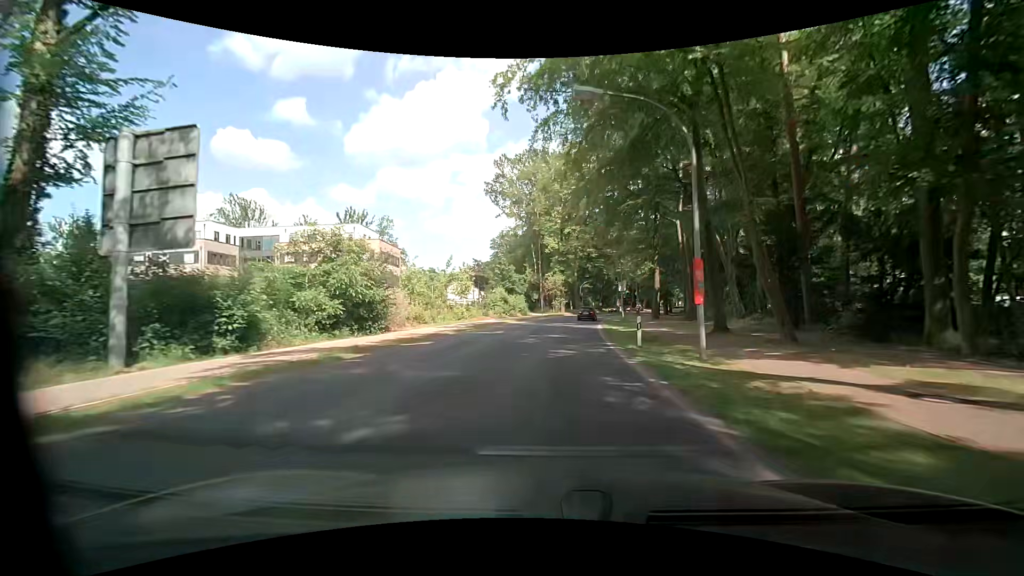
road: secondary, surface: asphalt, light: Day
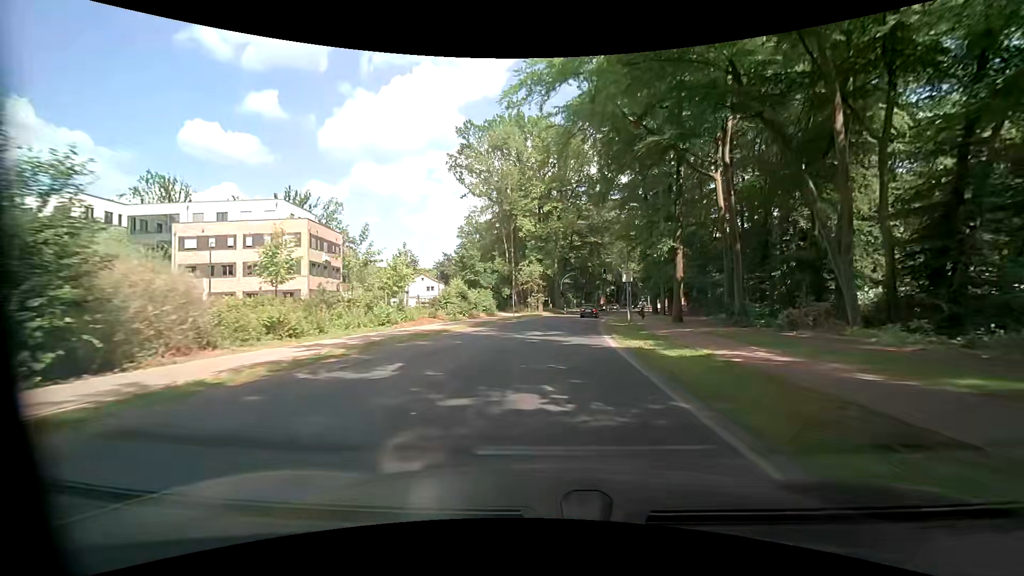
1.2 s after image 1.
(+0.3, +16.2) m; +3°
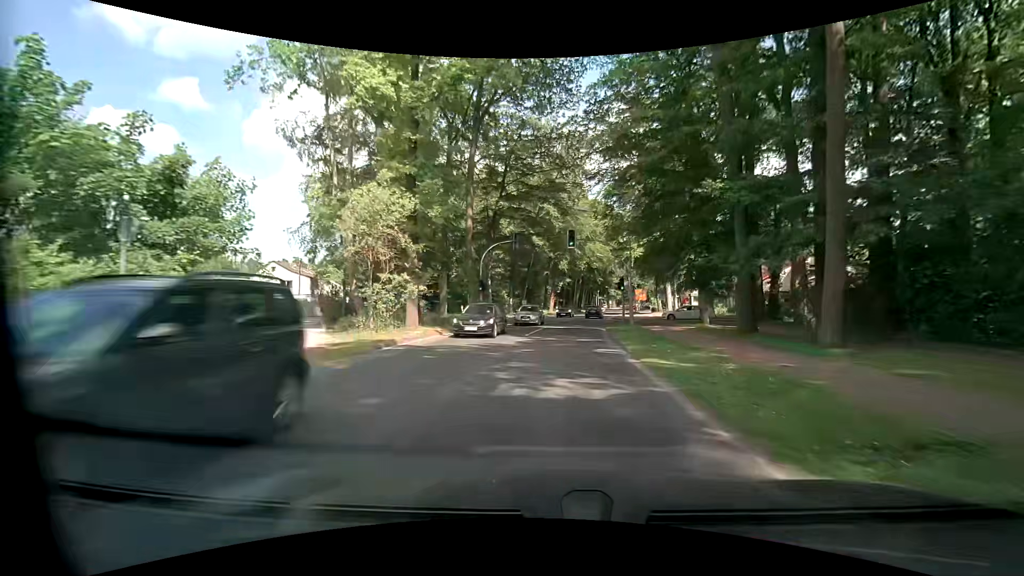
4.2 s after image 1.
(+2.0, +40.5) m; +6°
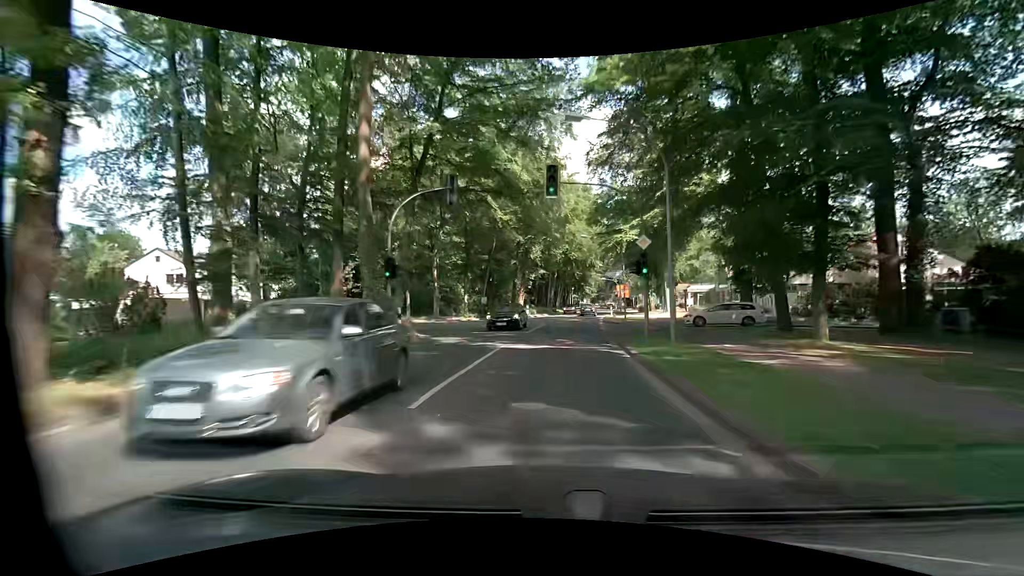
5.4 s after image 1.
(+0.4, +16.1) m; +4°
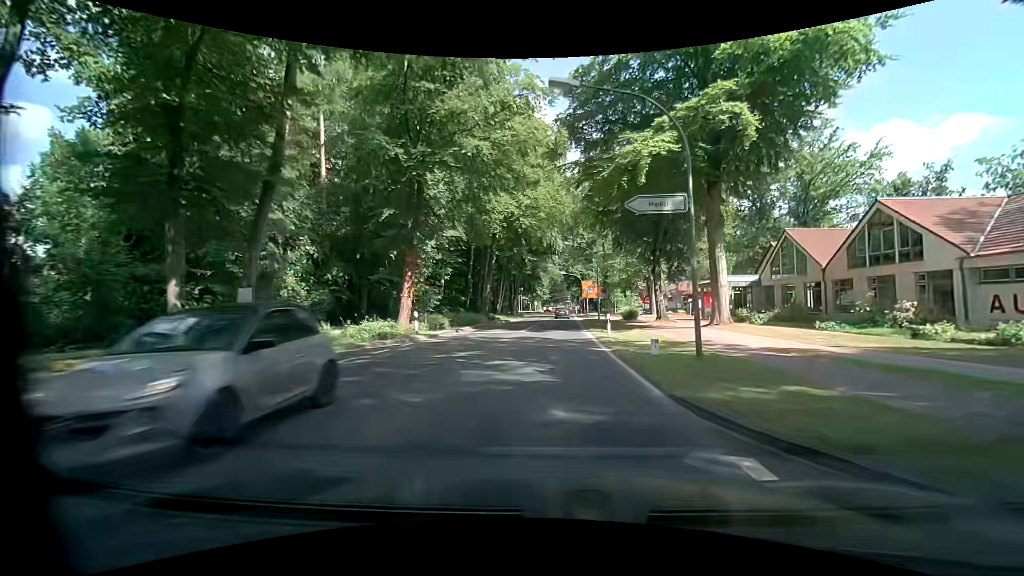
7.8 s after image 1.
(+1.5, +32.3) m; +5°
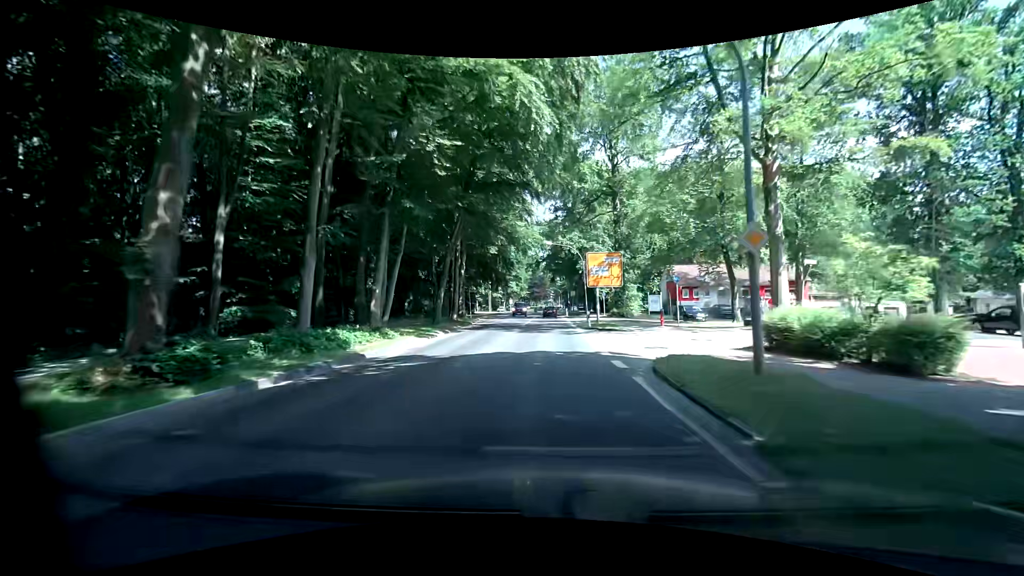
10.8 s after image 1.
(+1.5, +40.3) m; +1°
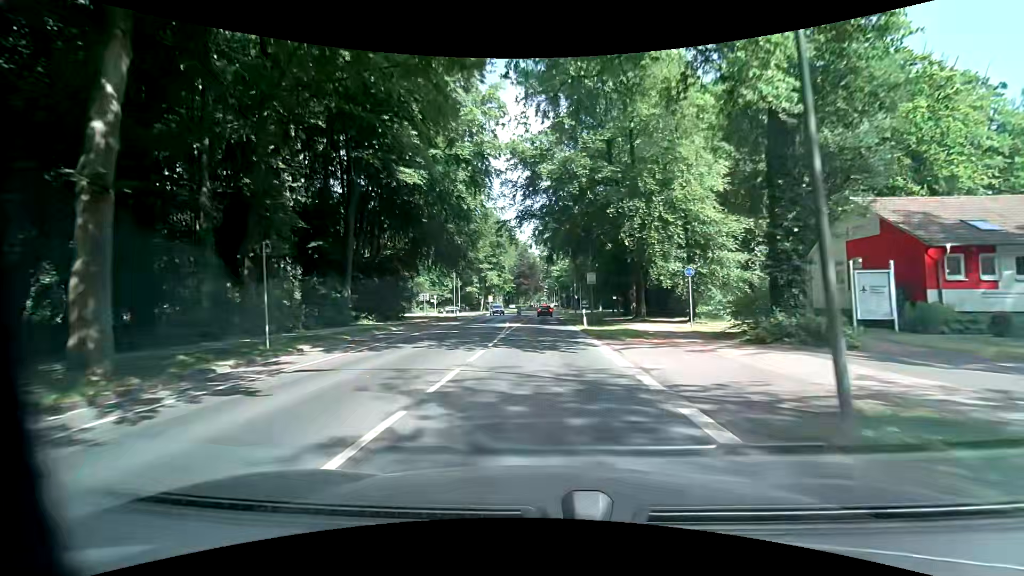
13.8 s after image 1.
(+1.3, +40.5) m; +2°
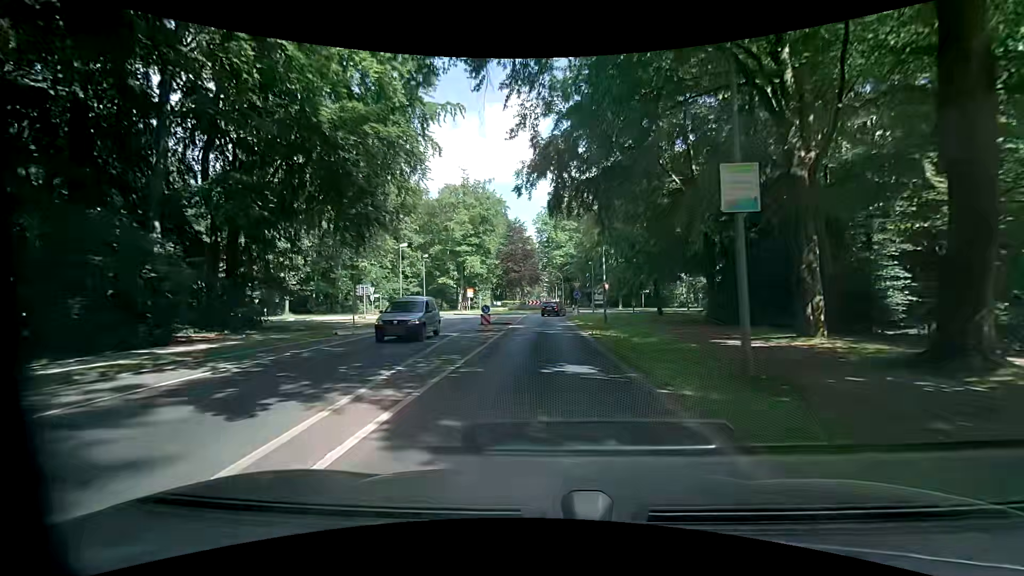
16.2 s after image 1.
(0.0, +29.4) m; 0°
(0, +10) (0, +20) (0, +30) (0, +40) (+1, +50) (+6, +59) (+8, +68) (+2, +76) (-7, +77) (-16, +72) m
